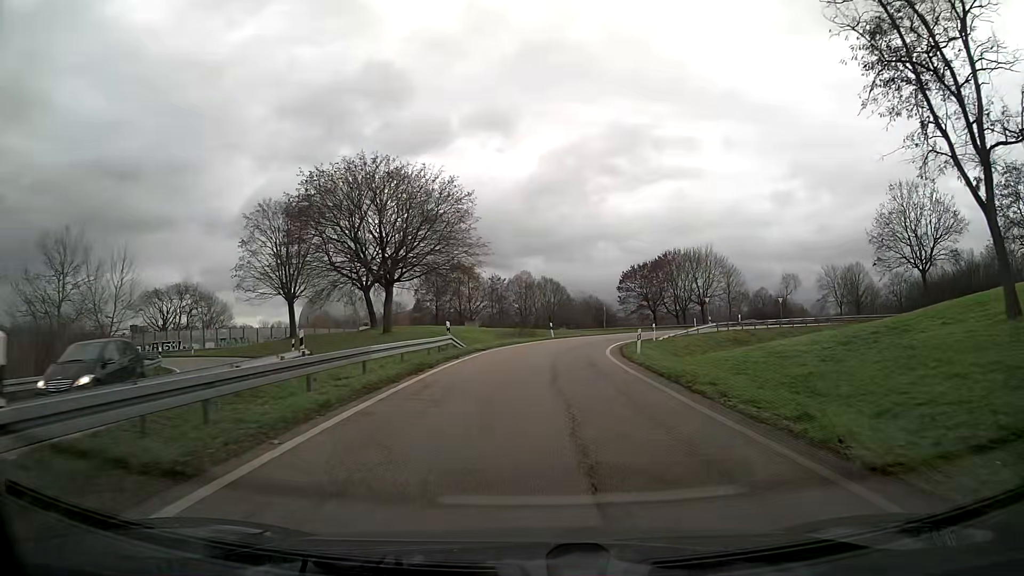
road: trunk_link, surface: asphalt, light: Day
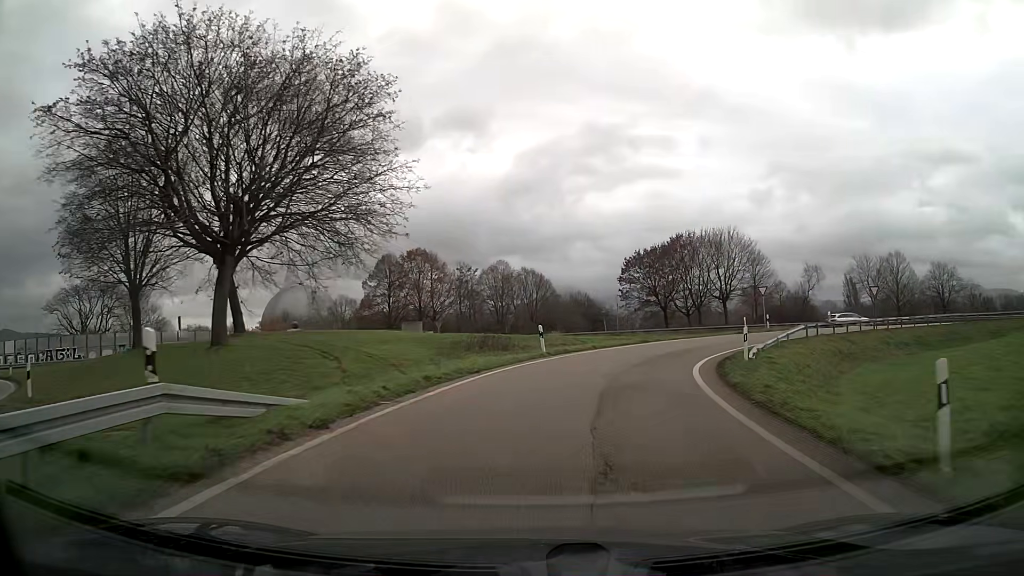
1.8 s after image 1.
(+0.3, +21.5) m; +3°
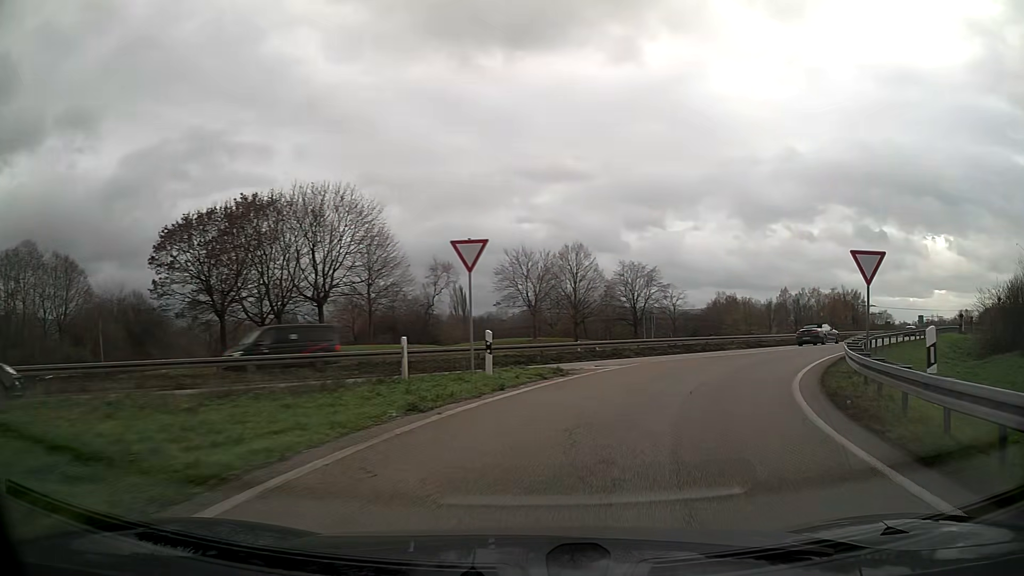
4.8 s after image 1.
(+9.1, +31.2) m; +38°
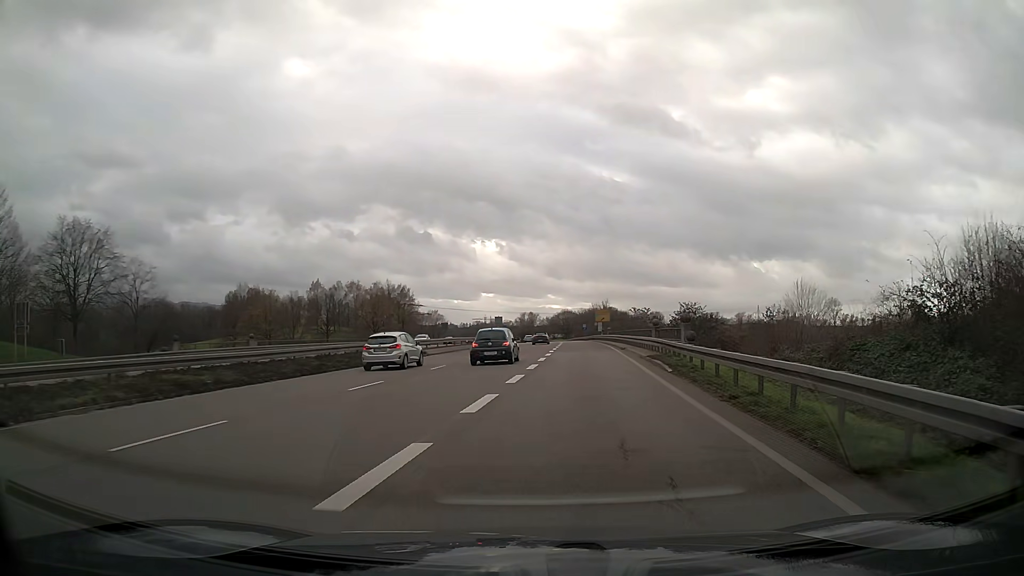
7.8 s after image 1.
(+12.3, +30.9) m; +36°
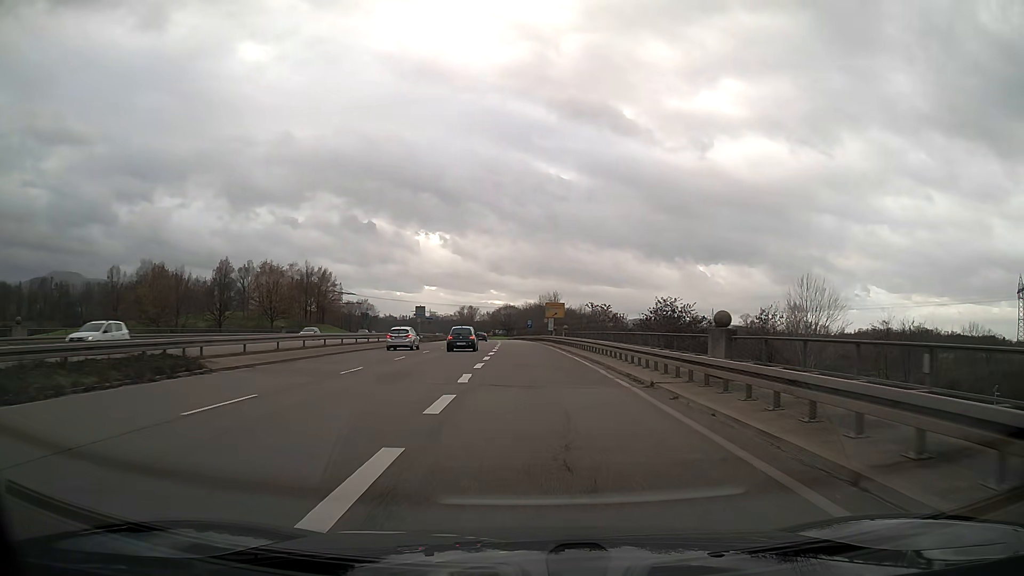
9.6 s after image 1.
(+1.1, +24.6) m; +4°
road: trunk
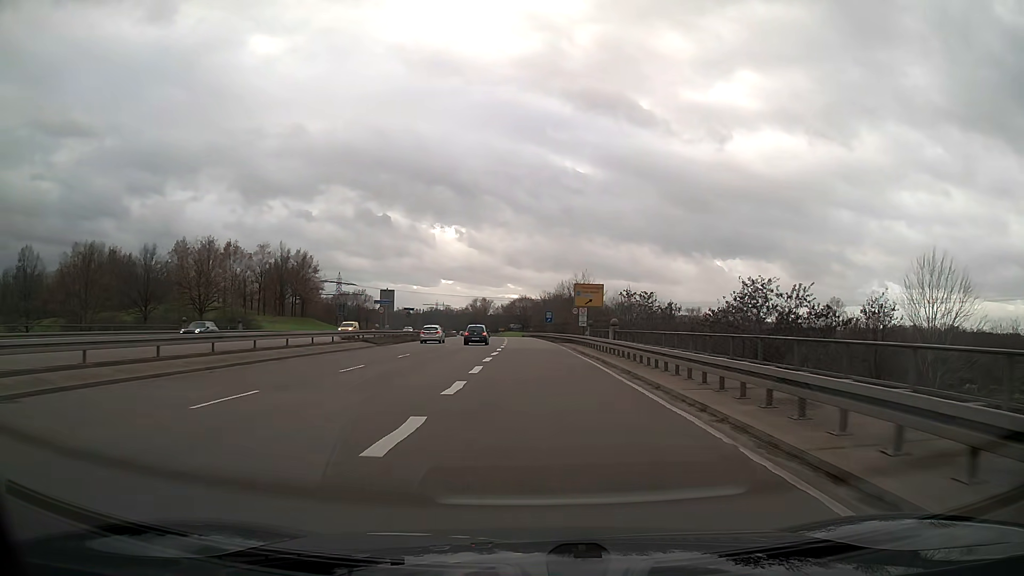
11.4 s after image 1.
(-0.3, +27.9) m; -2°
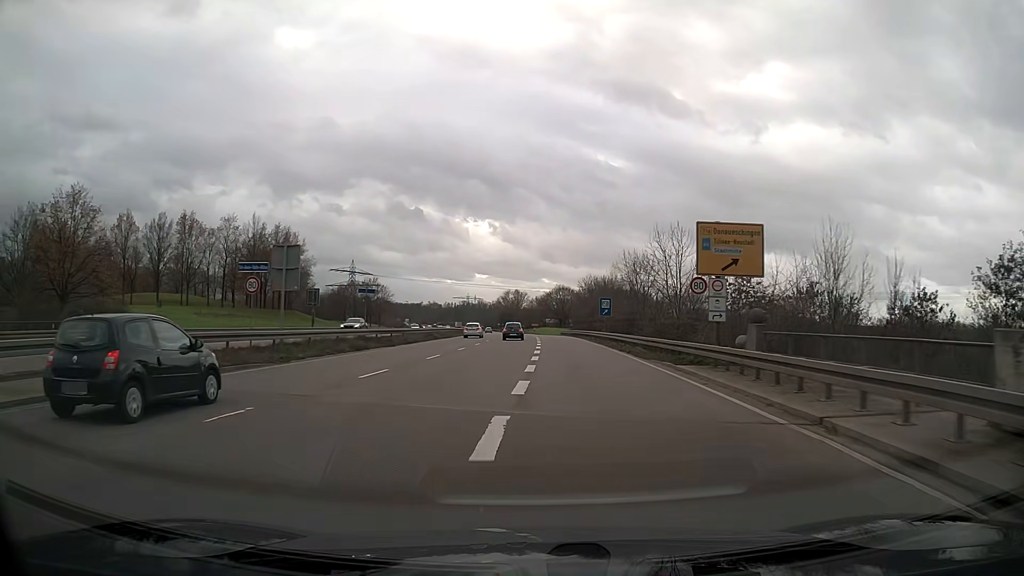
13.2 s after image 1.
(-0.8, +30.6) m; -3°
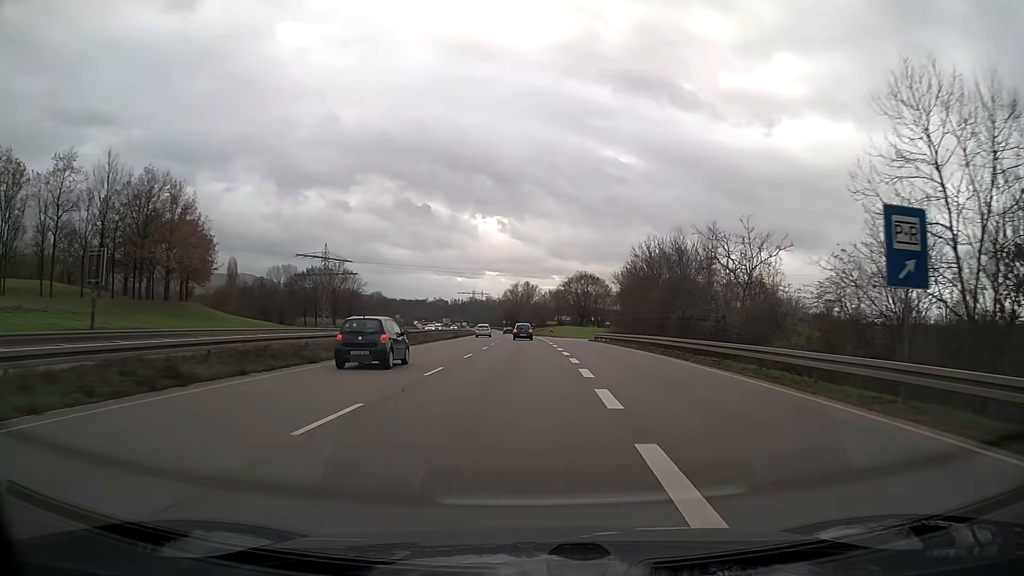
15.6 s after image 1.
(-0.4, +44.7) m; -1°
